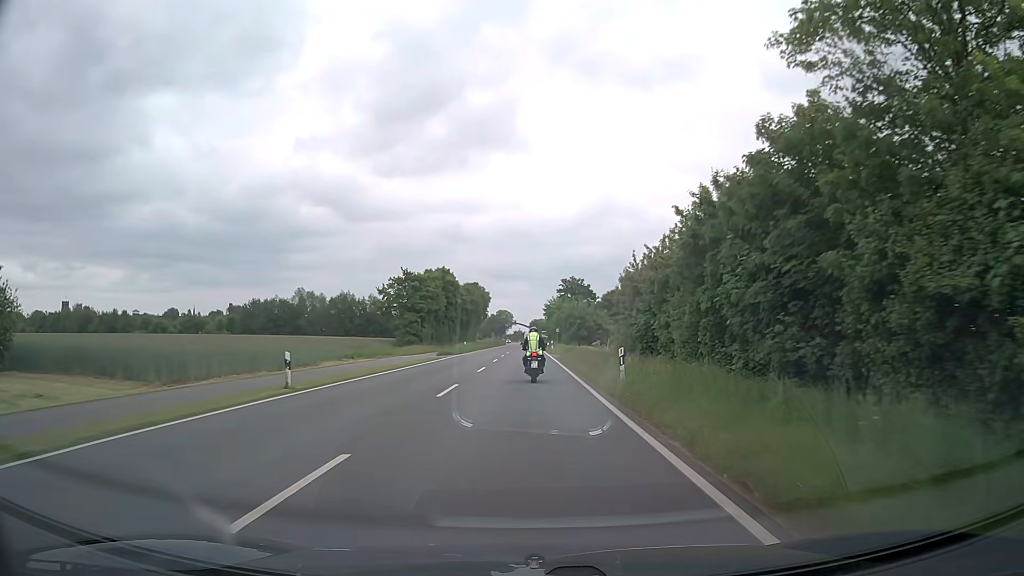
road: secondary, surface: asphalt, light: Day
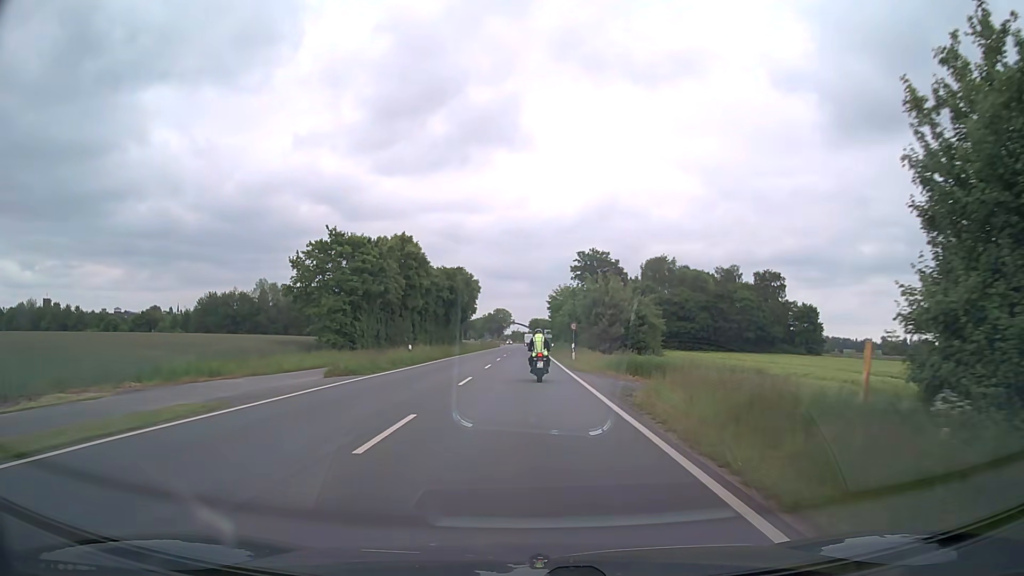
(+0.2, +31.7) m; 0°
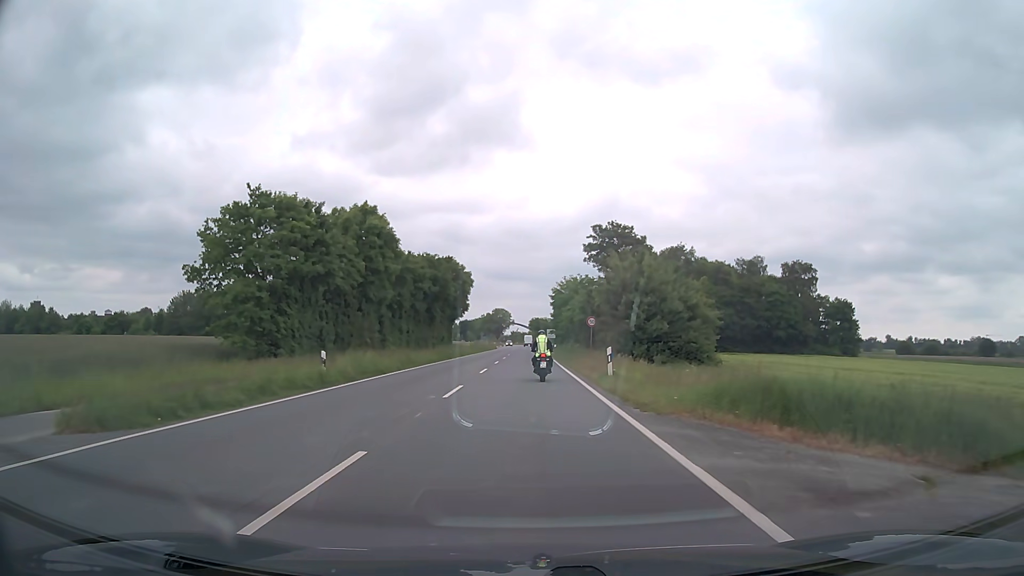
(0.0, +15.8) m; 0°
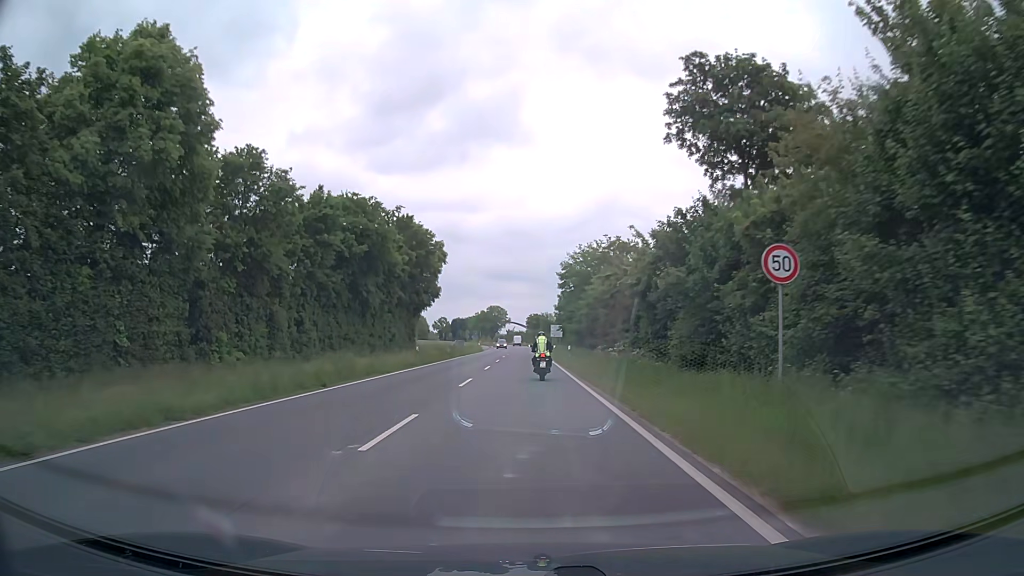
(+0.1, +31.9) m; 0°
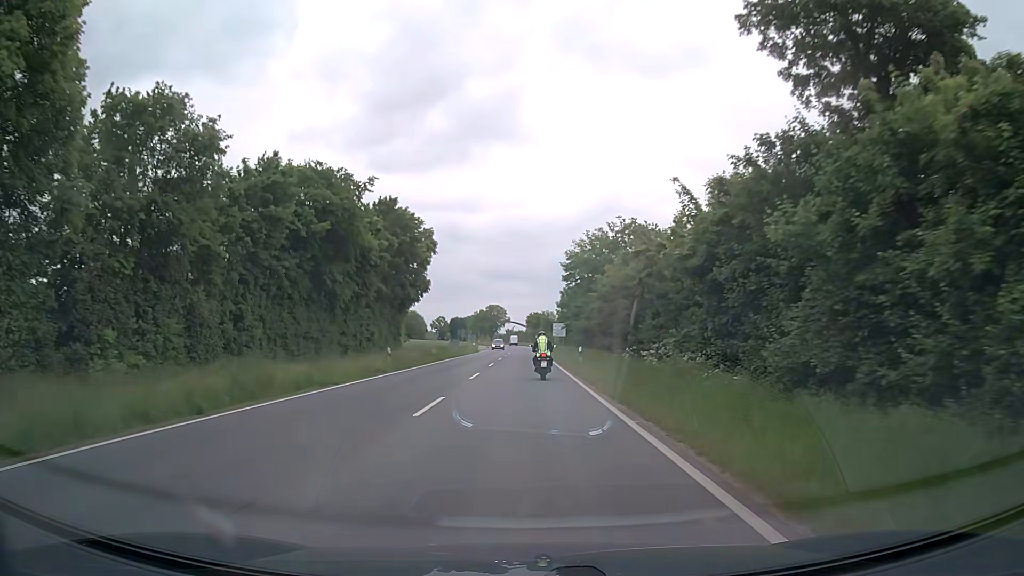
(0.0, +8.1) m; 0°
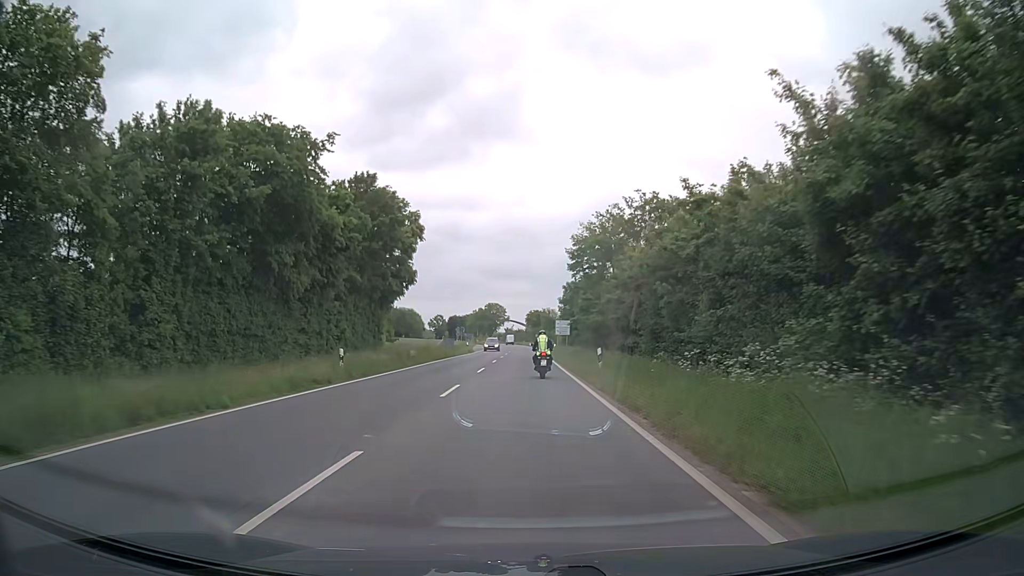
(0.0, +8.1) m; 0°
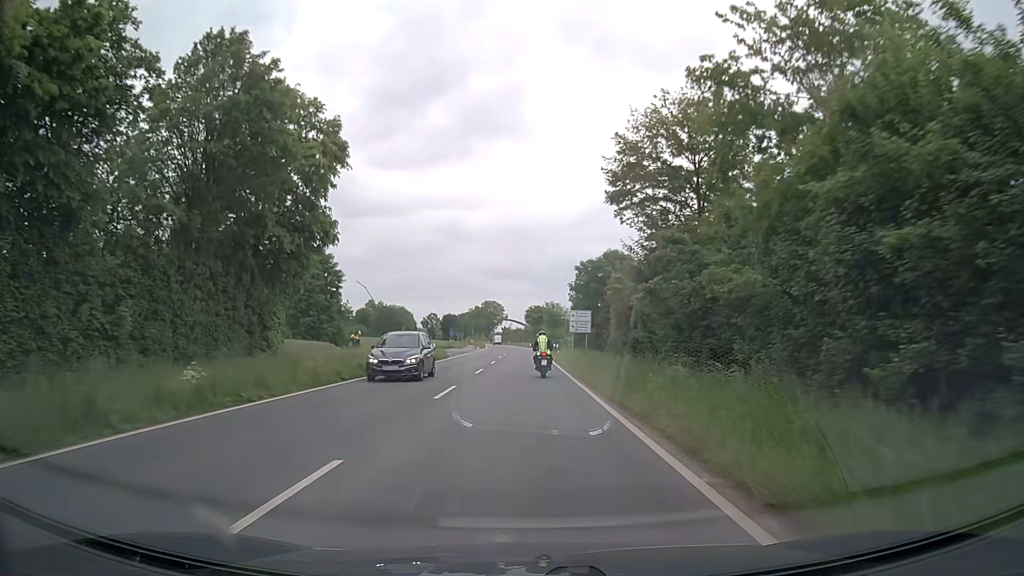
(0.0, +24.7) m; 0°
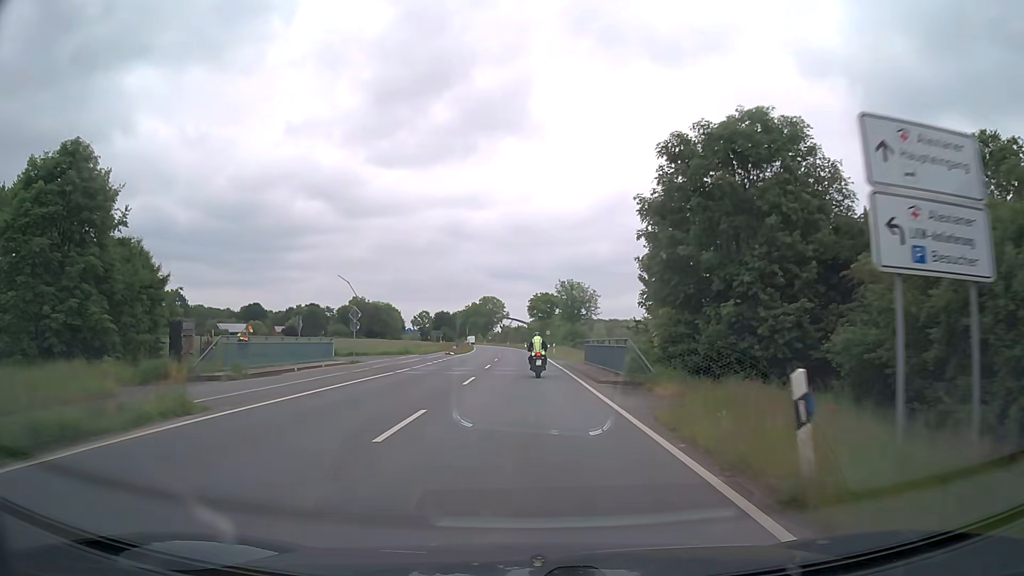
(0.0, +42.5) m; 0°
(0, +10) (0, +20) (0, +30) (0, +40) (0, +50) (-1, +60) (-1, +70) (-1, +80) (-2, +90) (-2, +100) m
